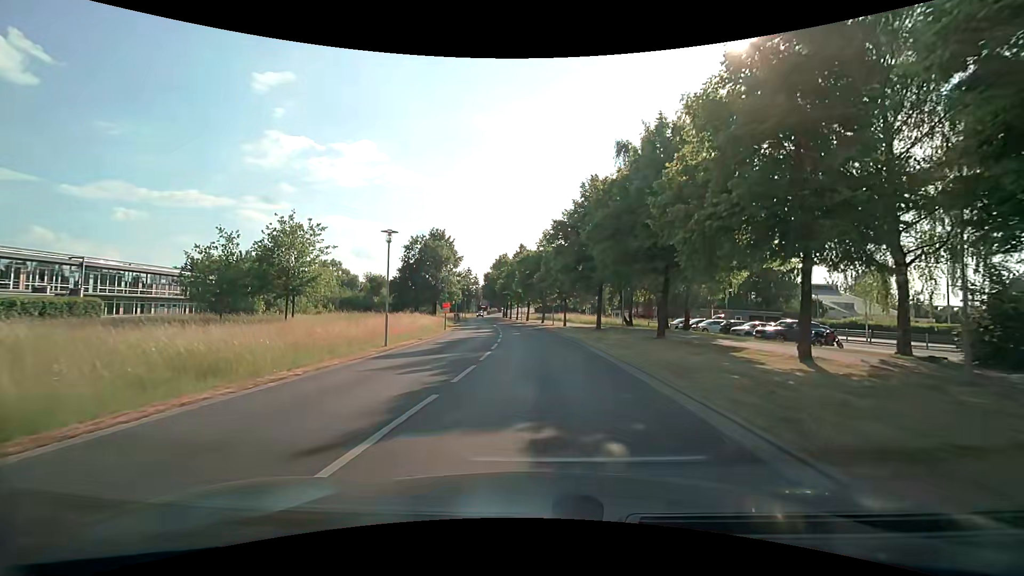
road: tertiary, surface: asphalt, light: Day
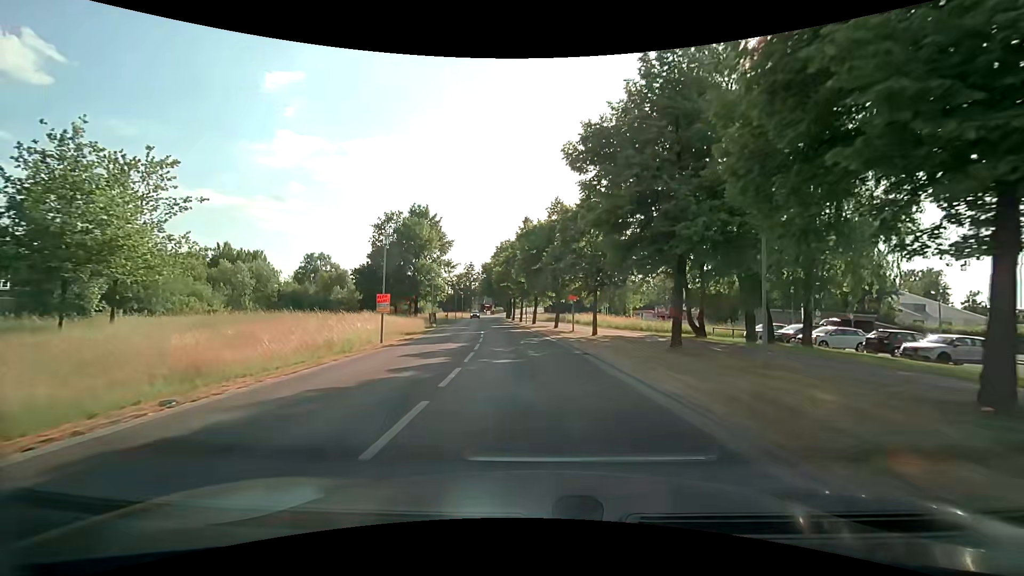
(+0.1, +19.0) m; -1°
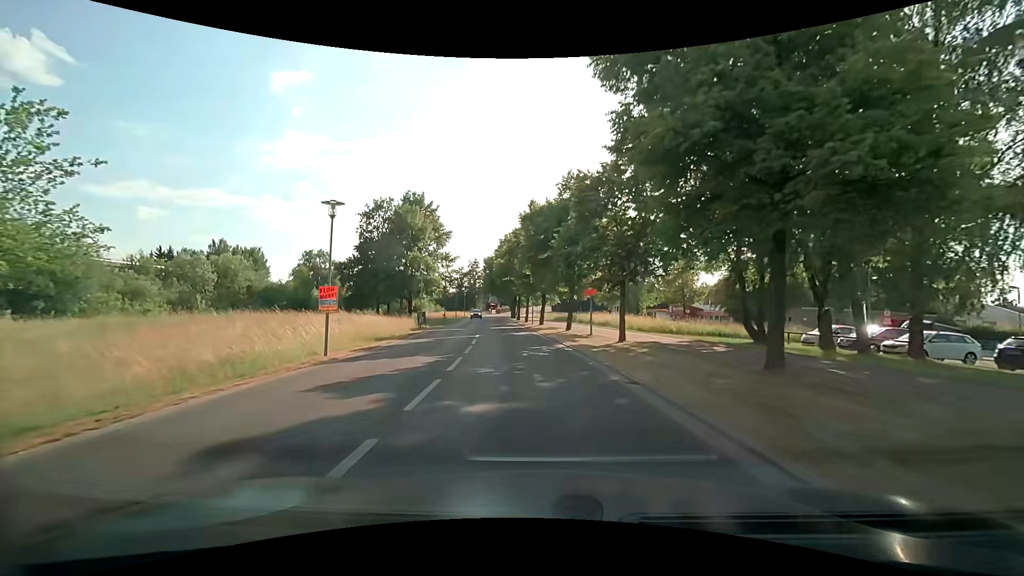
(0.0, +6.9) m; 0°
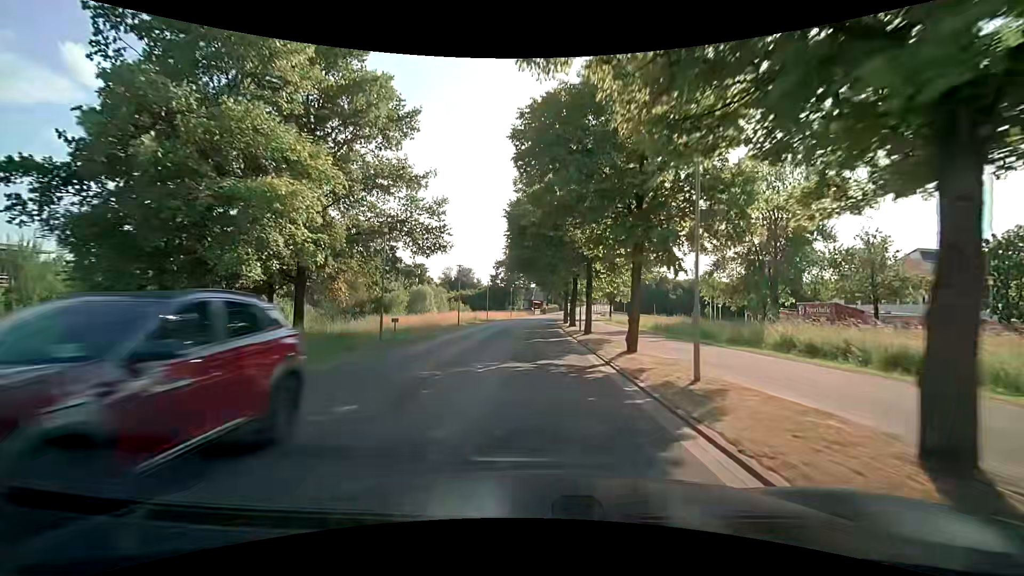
(-2.6, +37.9) m; -6°
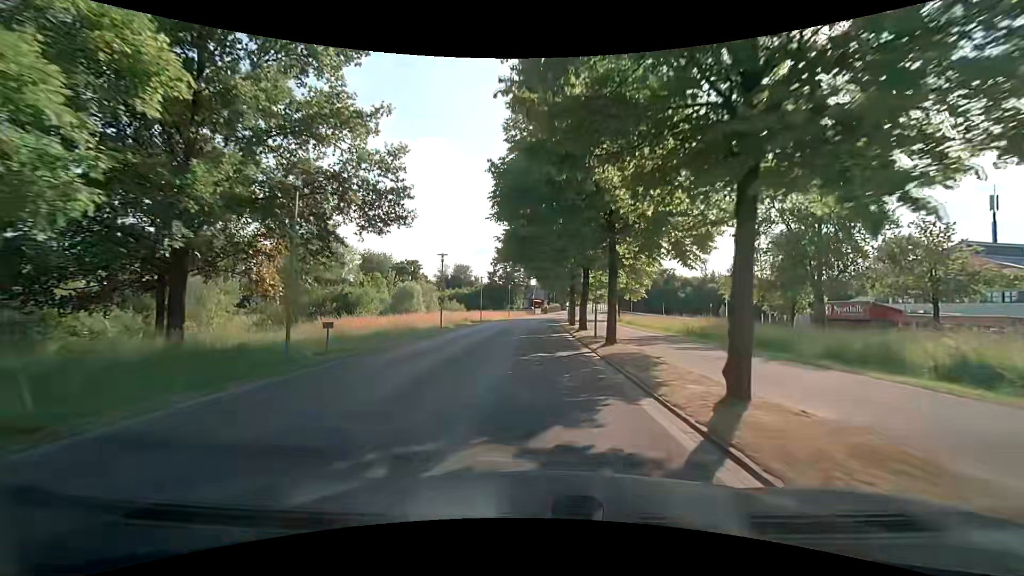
(0.0, +7.6) m; +1°
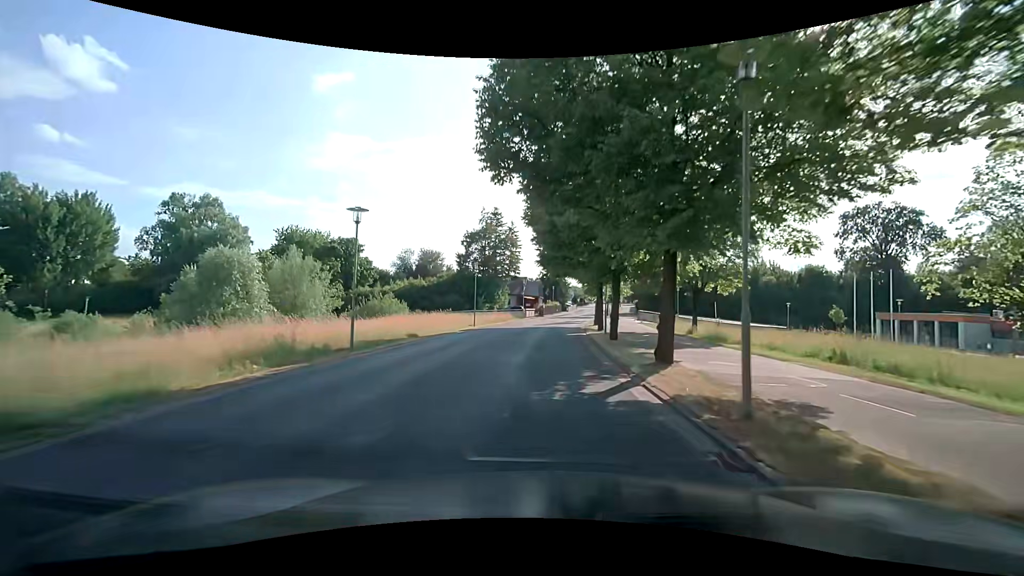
(-0.5, +36.5) m; 0°
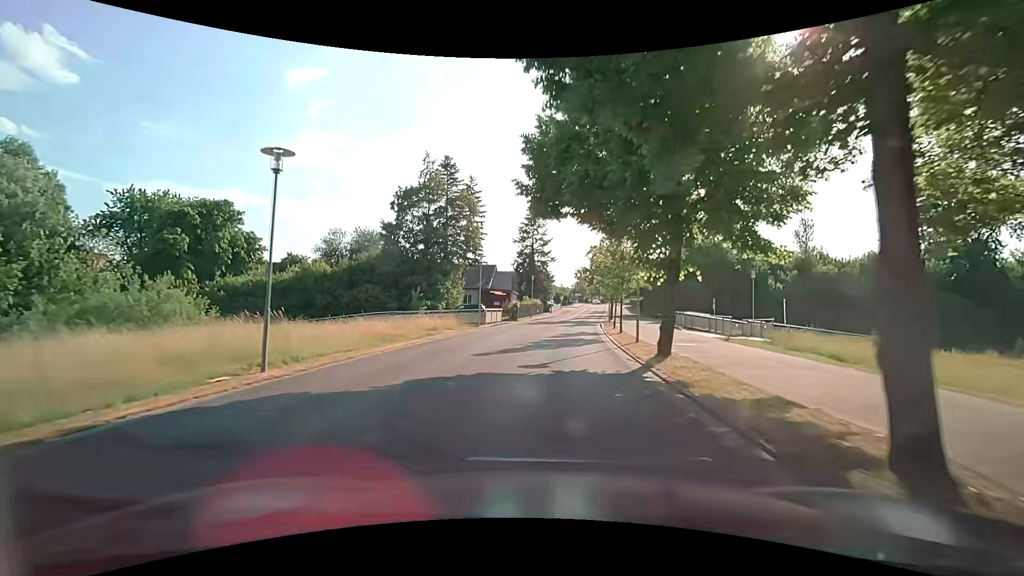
(+0.8, +28.1) m; +3°
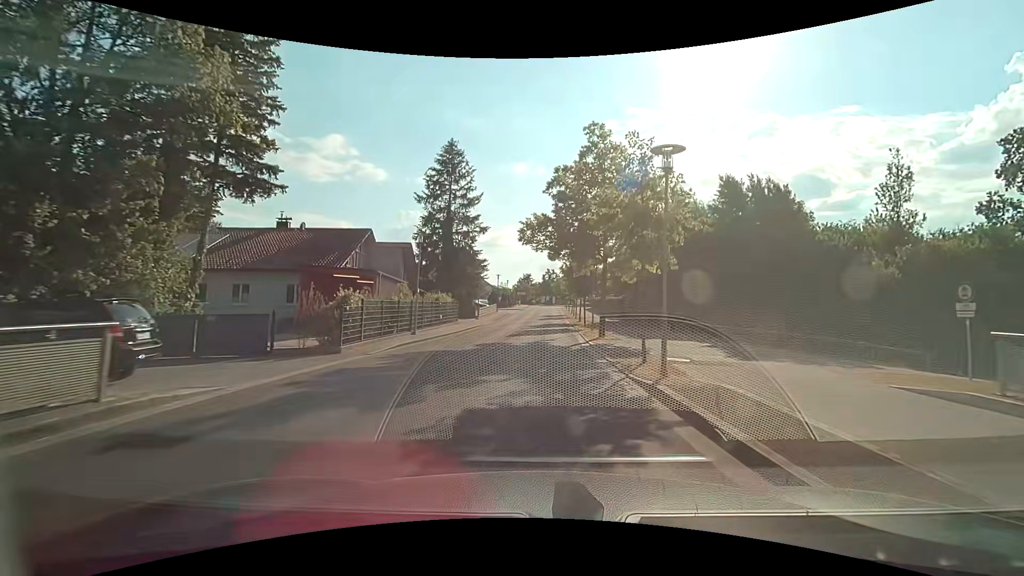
(+2.3, +34.2) m; +7°
(0, +10) (0, +20) (0, +30) (+1, +40) (+1, +50) (+1, +60) (+1, +70) (+2, +80) (+2, +90) (+1, +100) m
